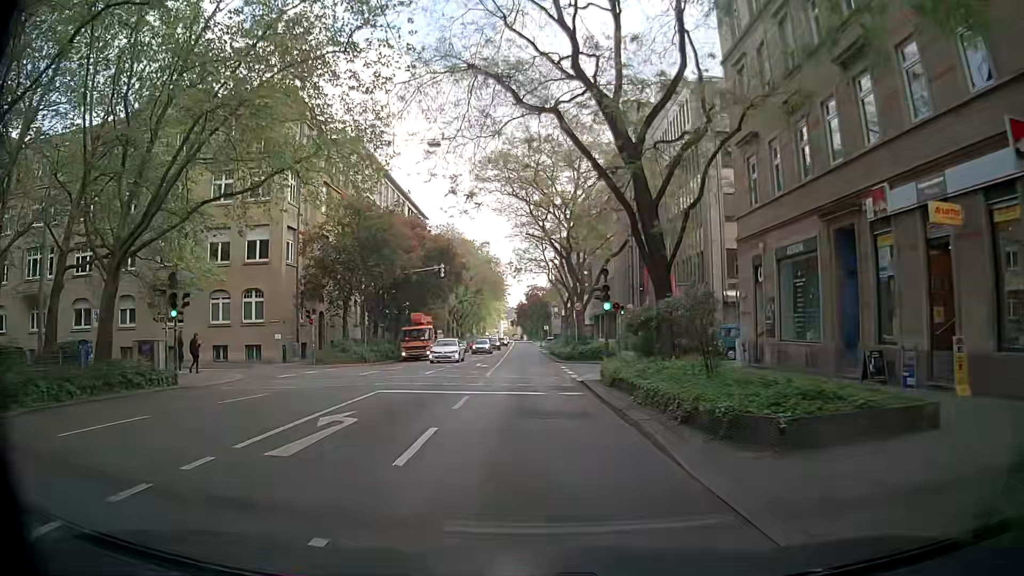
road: secondary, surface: asphalt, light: Day
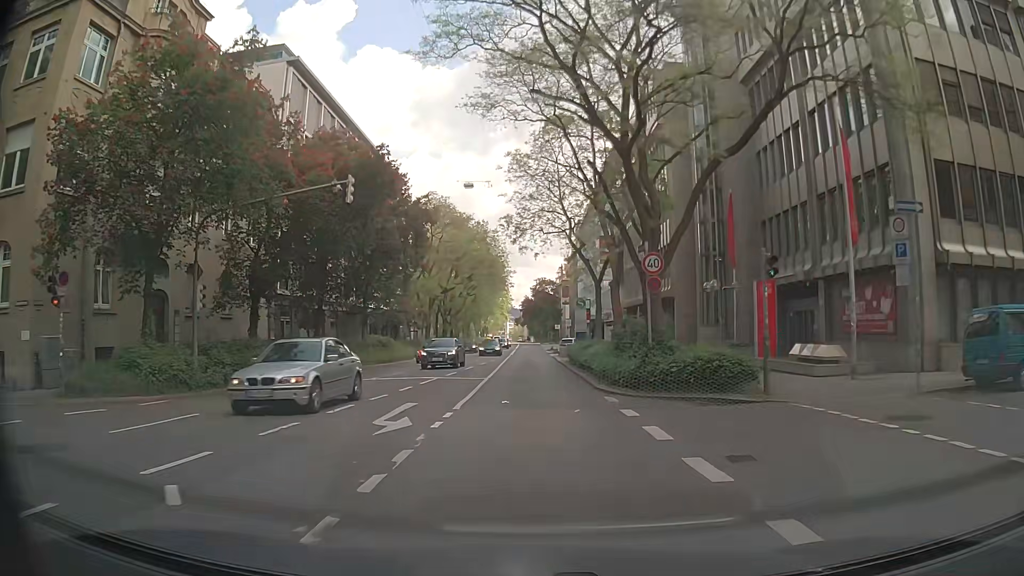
(0.0, +23.7) m; +1°
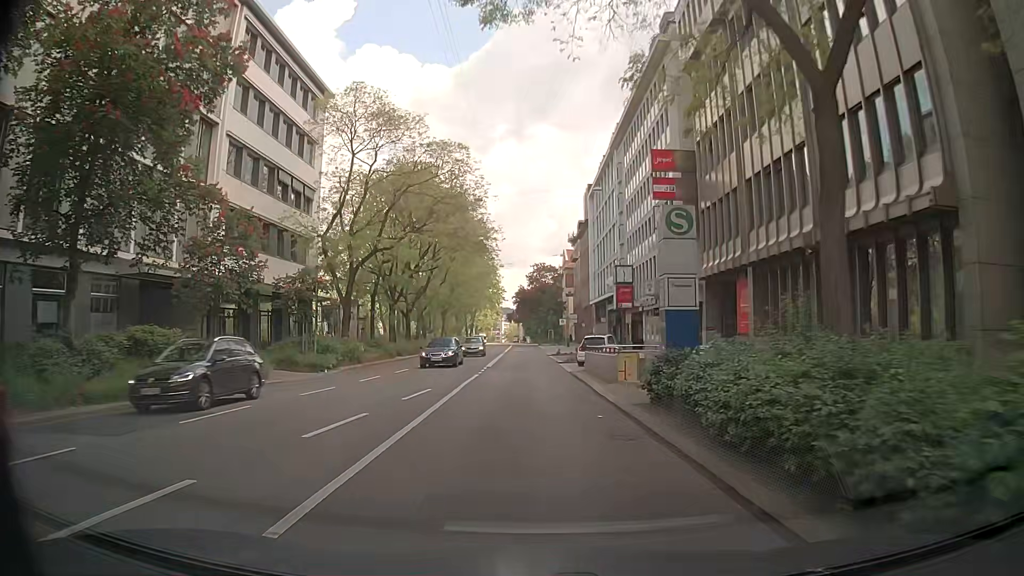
(-0.5, +29.5) m; -1°
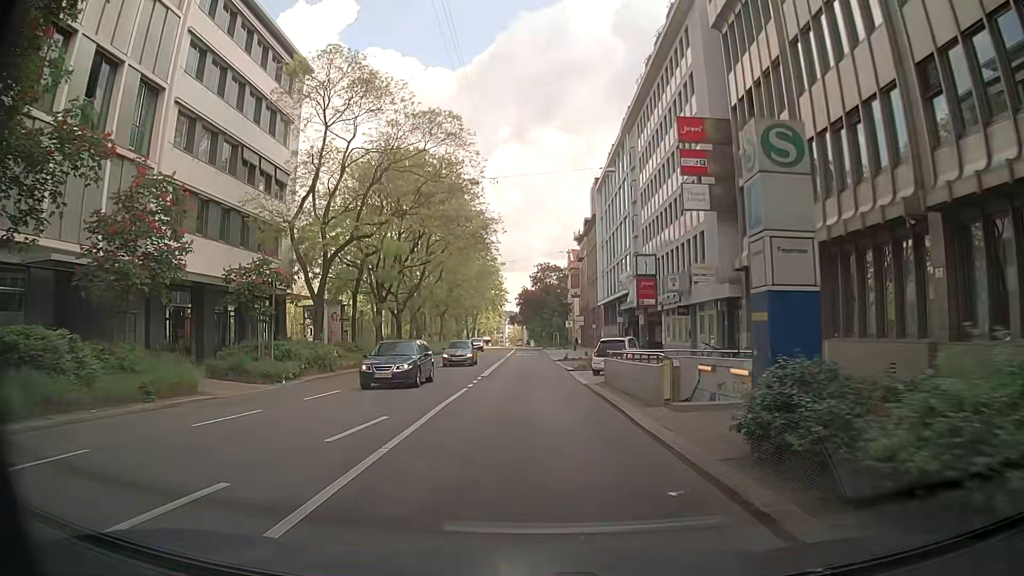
(0.0, +5.9) m; 0°
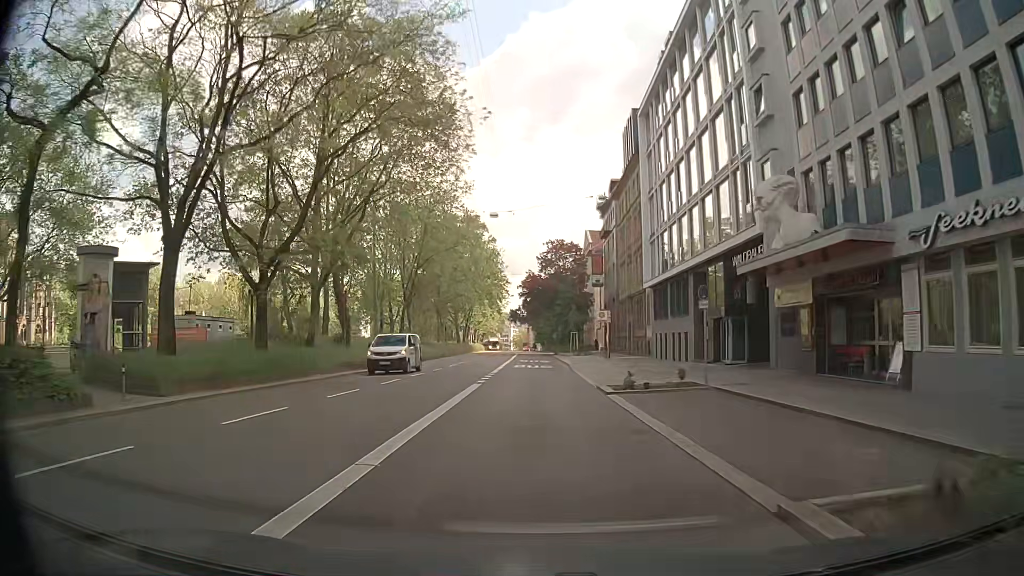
(-0.3, +29.4) m; -1°
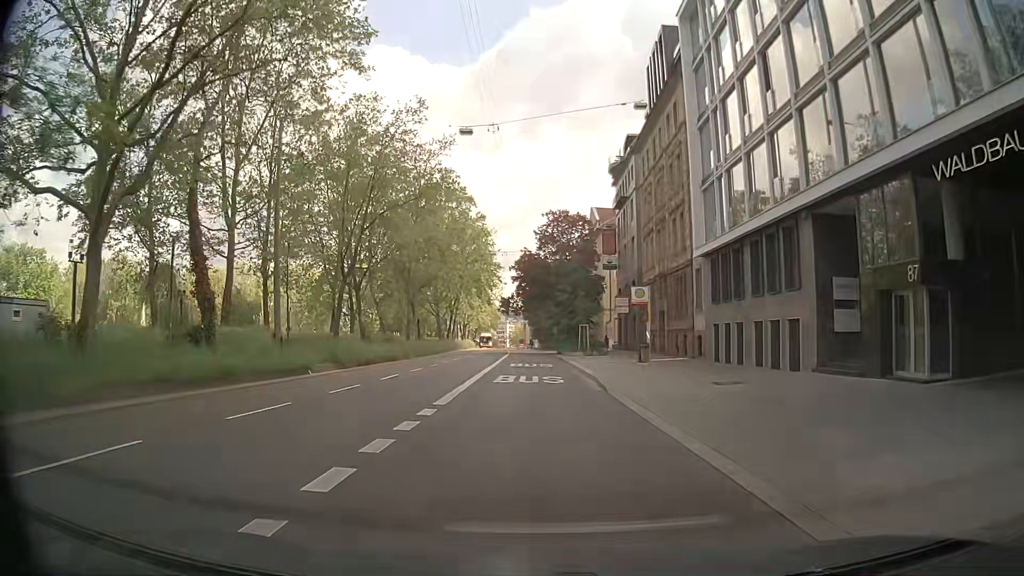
(0.0, +17.6) m; 0°
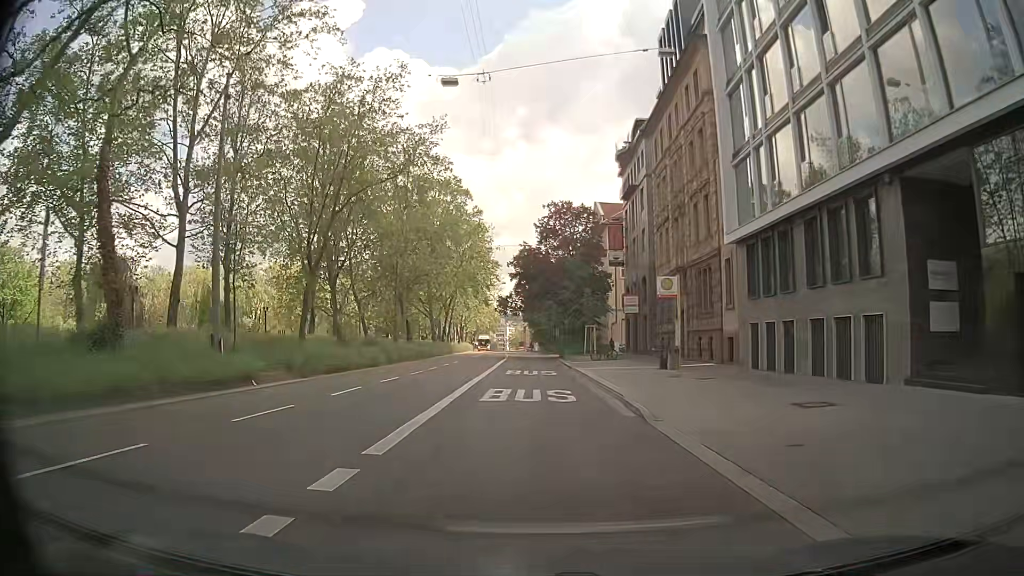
(0.0, +5.9) m; 0°
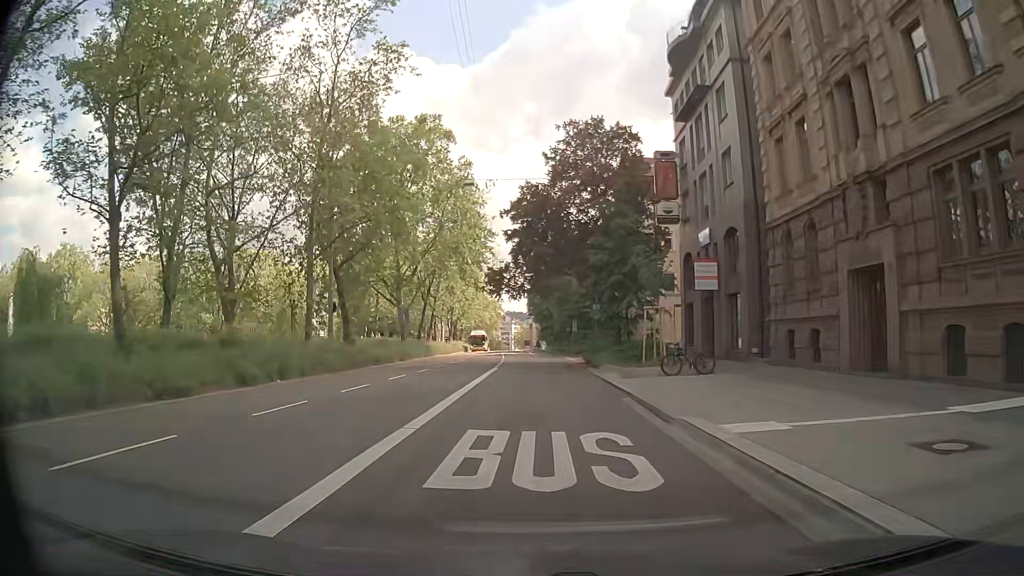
(0.0, +23.5) m; -1°
